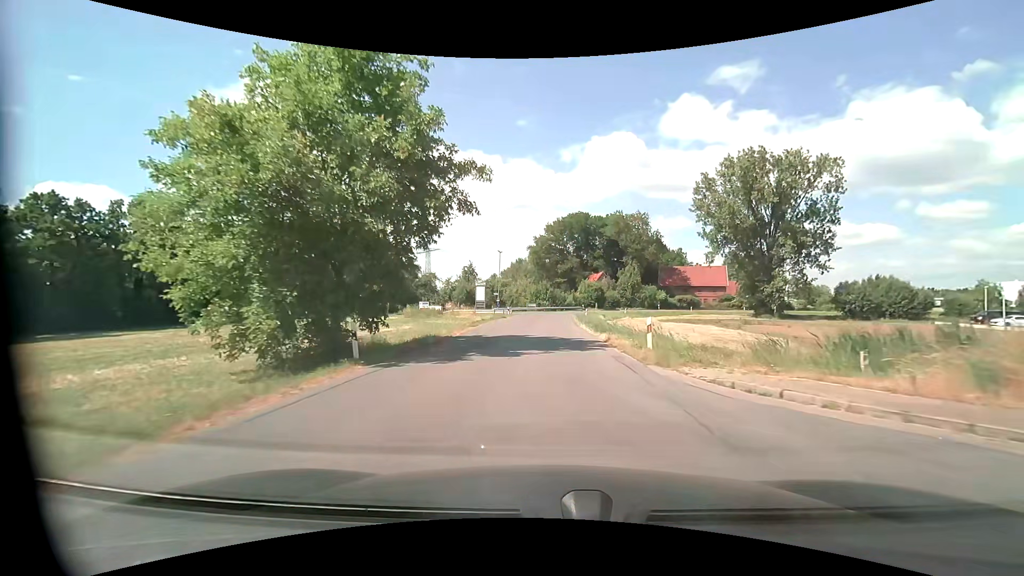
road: unclassified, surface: asphalt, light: Day
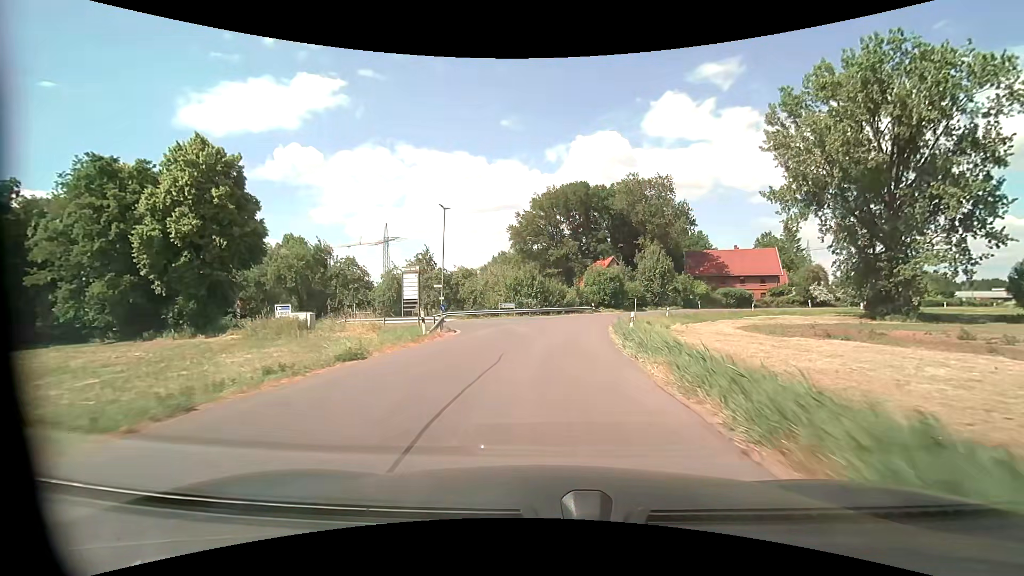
(+0.5, +35.7) m; +1°
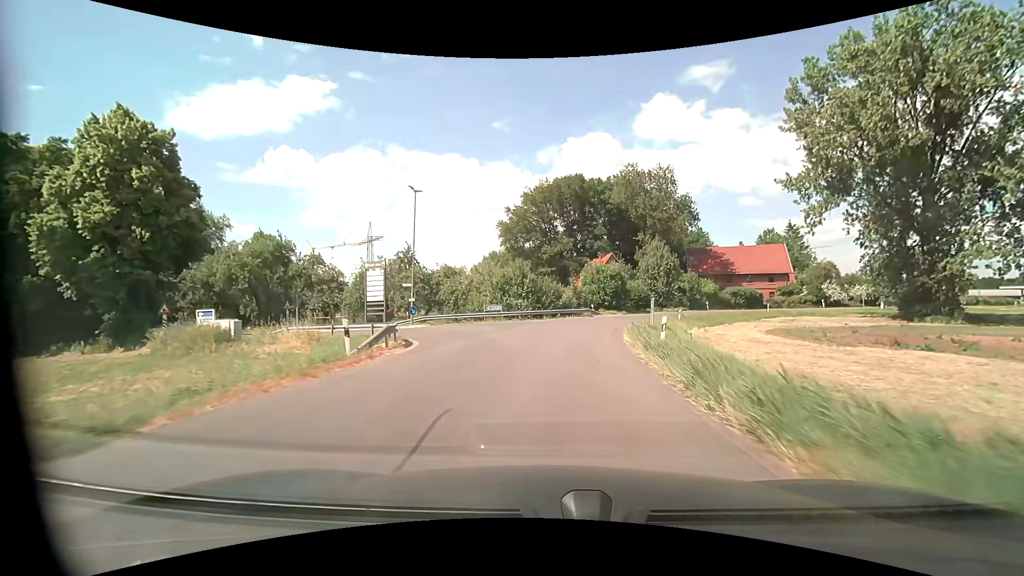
(0.0, +7.2) m; +1°
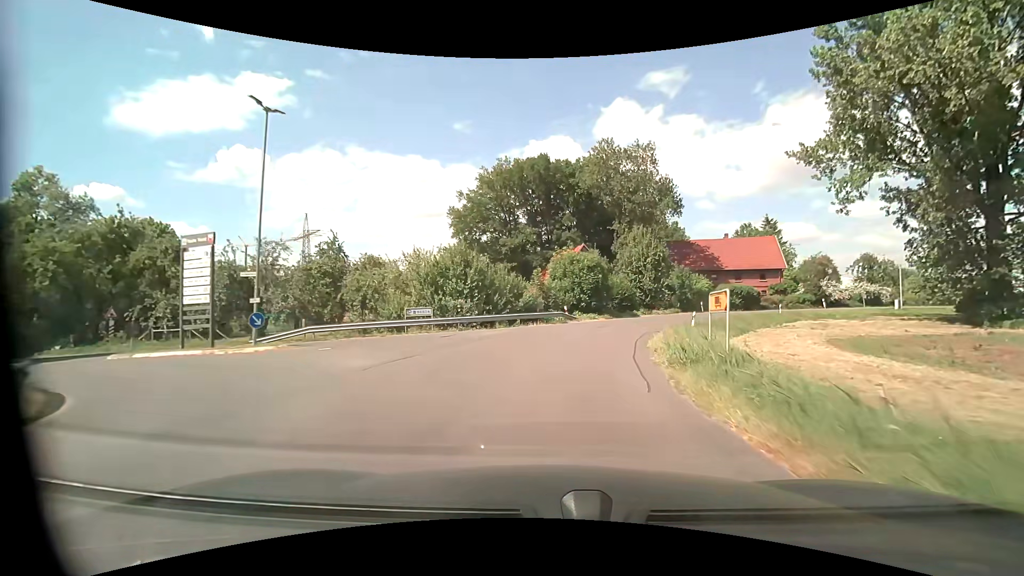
(+0.5, +14.4) m; +4°
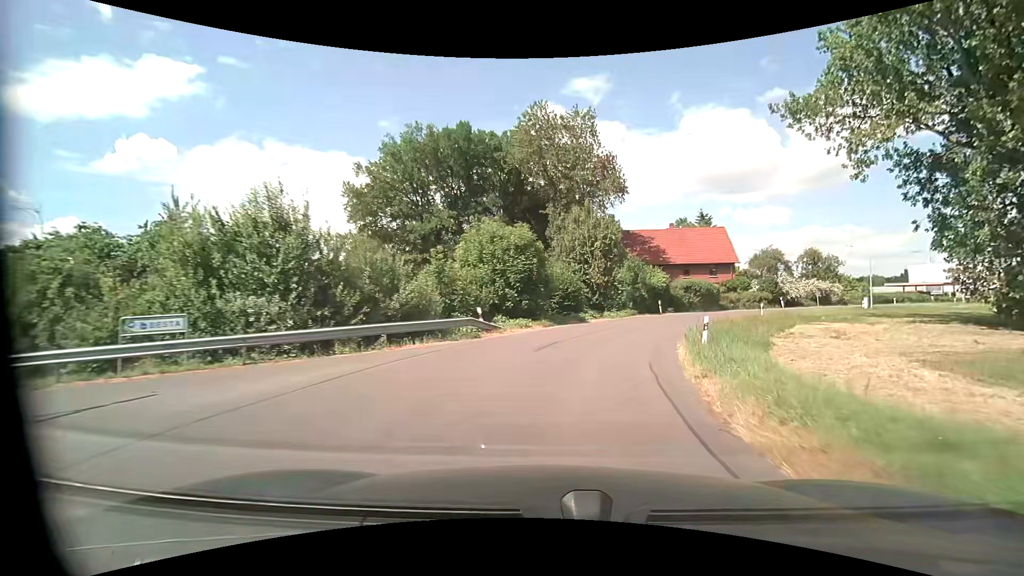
(+1.0, +14.4) m; +8°
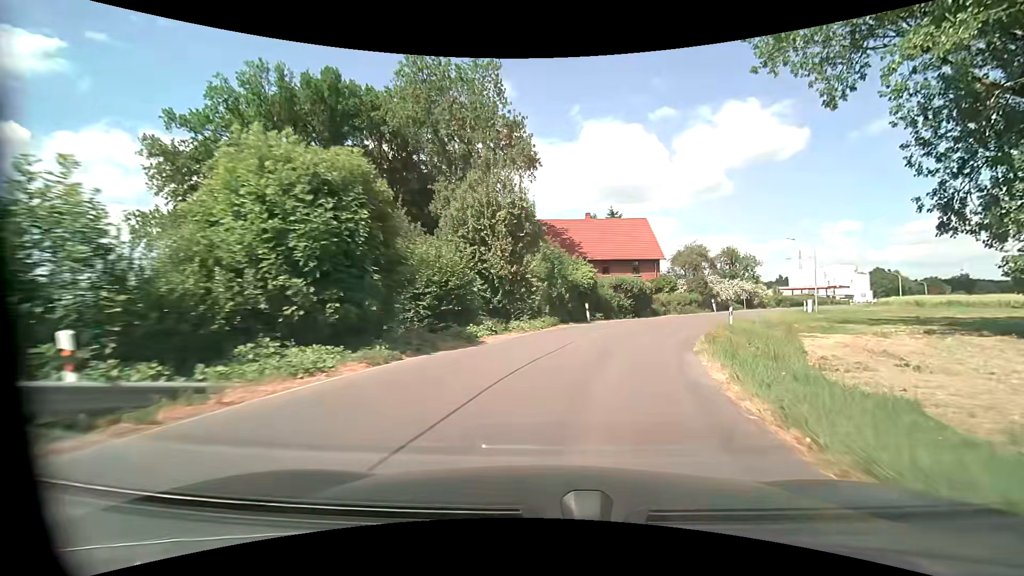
(+1.3, +14.1) m; +11°
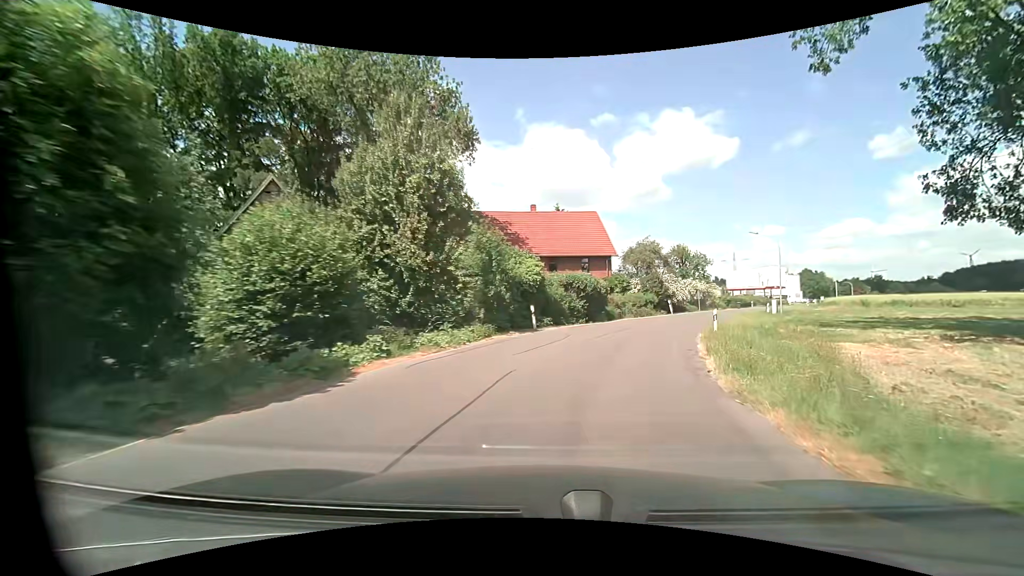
(+0.4, +6.9) m; +6°
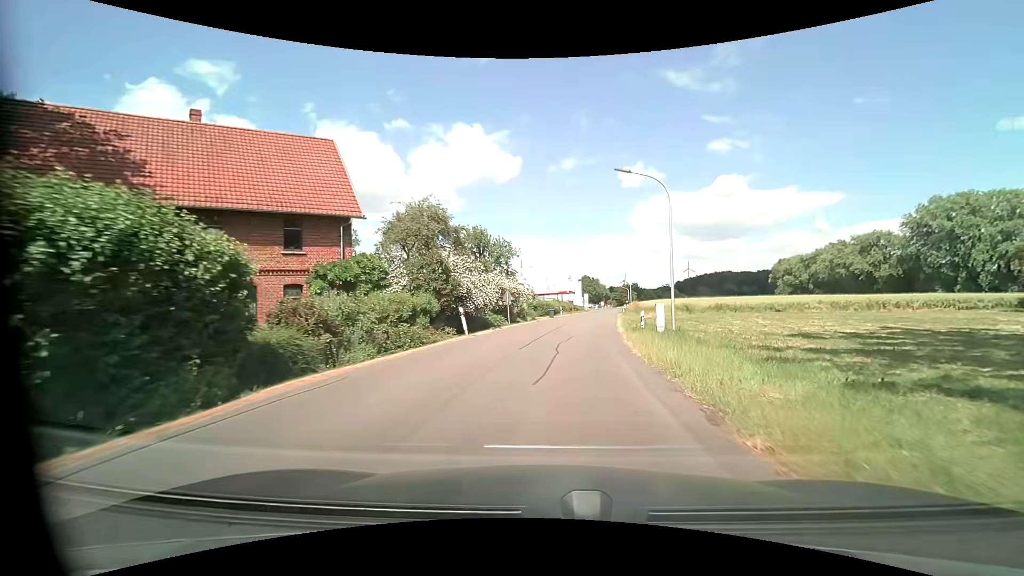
(+5.7, +25.9) m; +23°
(0, +10) (+1, +20) (+3, +30) (+4, +40) (+6, +50) (+7, +60) (+9, +69) (+10, +79) (+12, +89) (+14, +99) m
